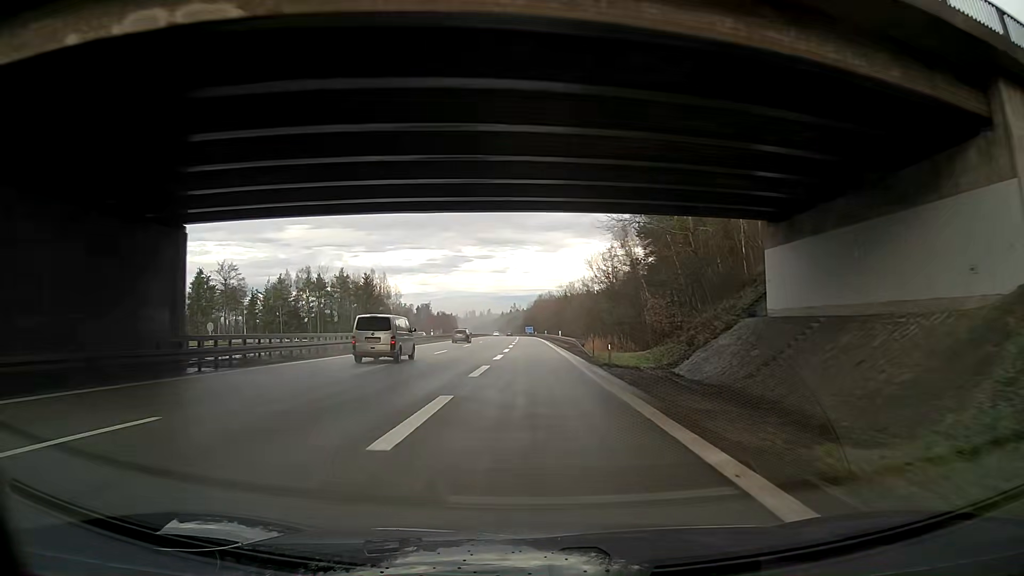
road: motorway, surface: asphalt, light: Day
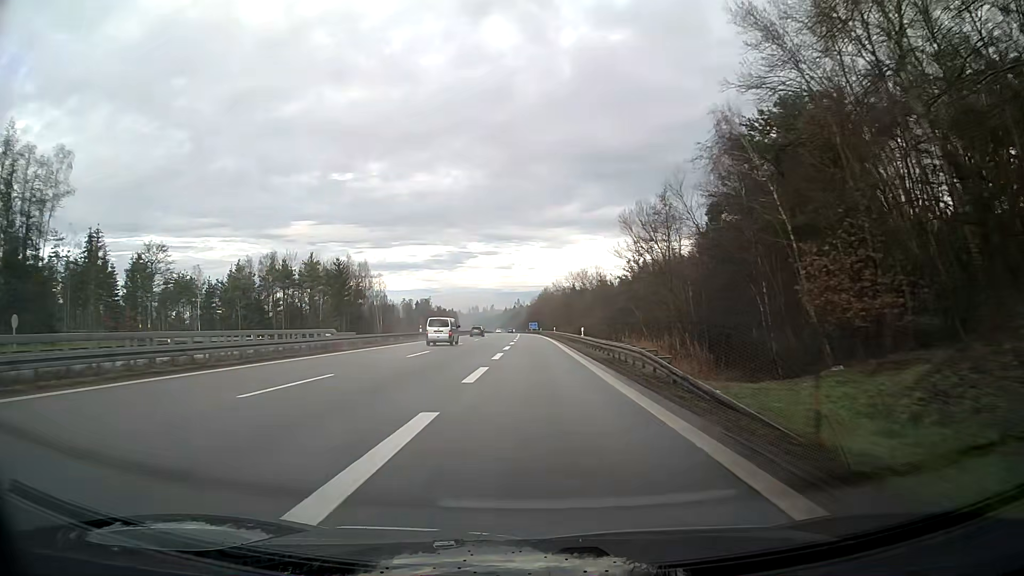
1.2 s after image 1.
(0.0, +27.7) m; -1°
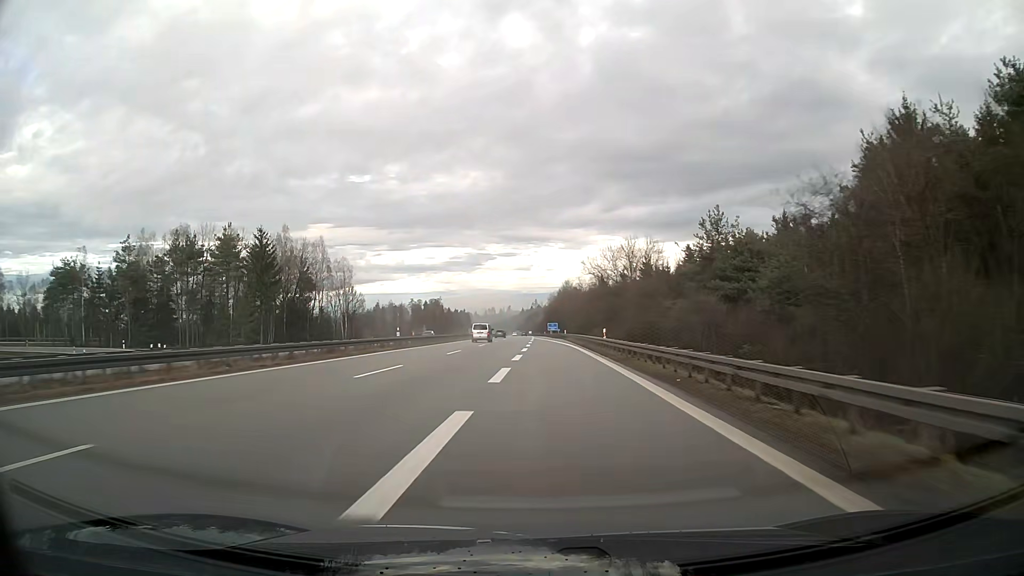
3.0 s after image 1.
(-0.6, +48.6) m; -2°
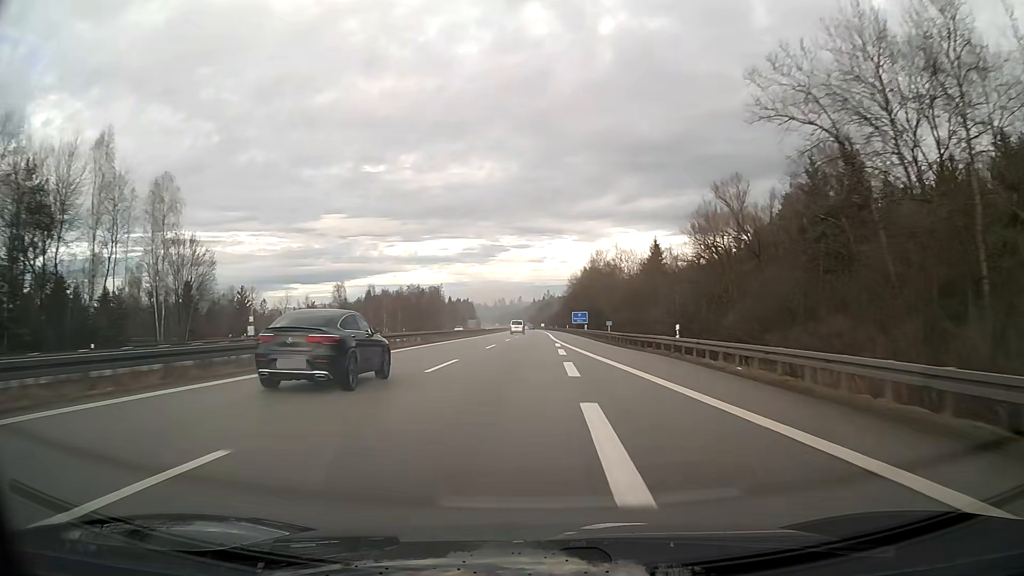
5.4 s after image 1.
(-0.8, +72.2) m; -1°
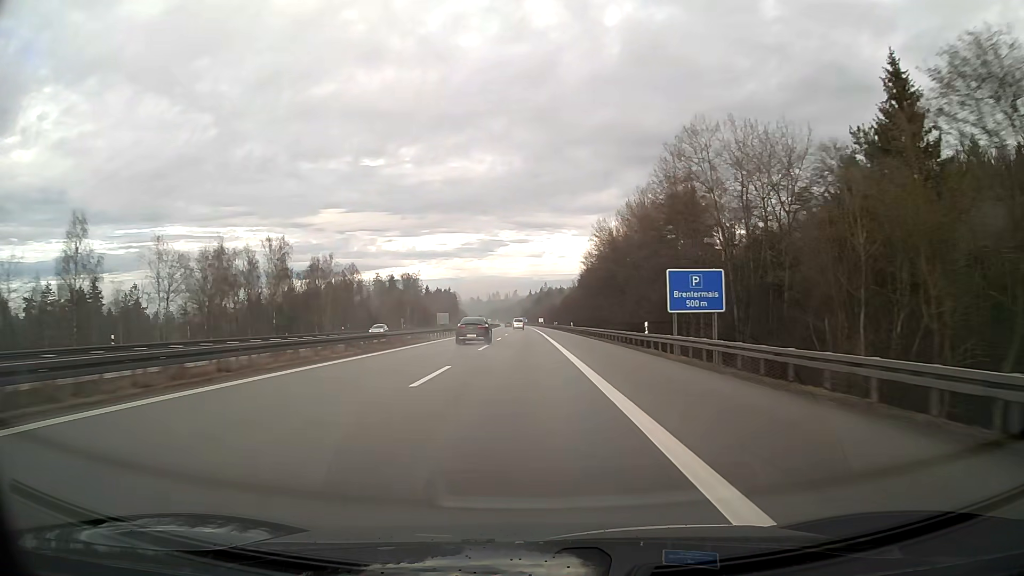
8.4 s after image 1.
(+0.5, +94.8) m; 0°
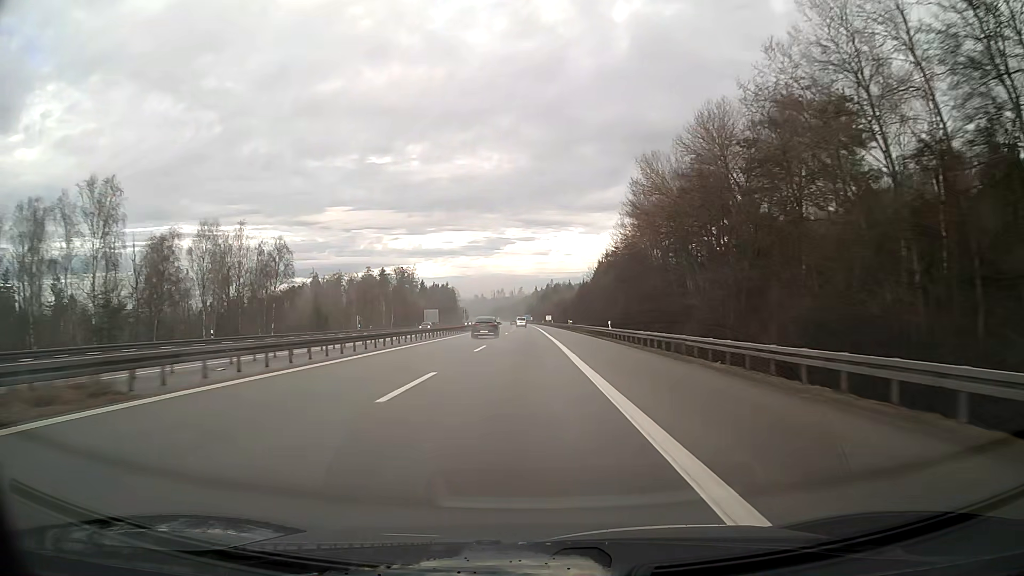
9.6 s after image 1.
(-0.2, +39.0) m; -1°
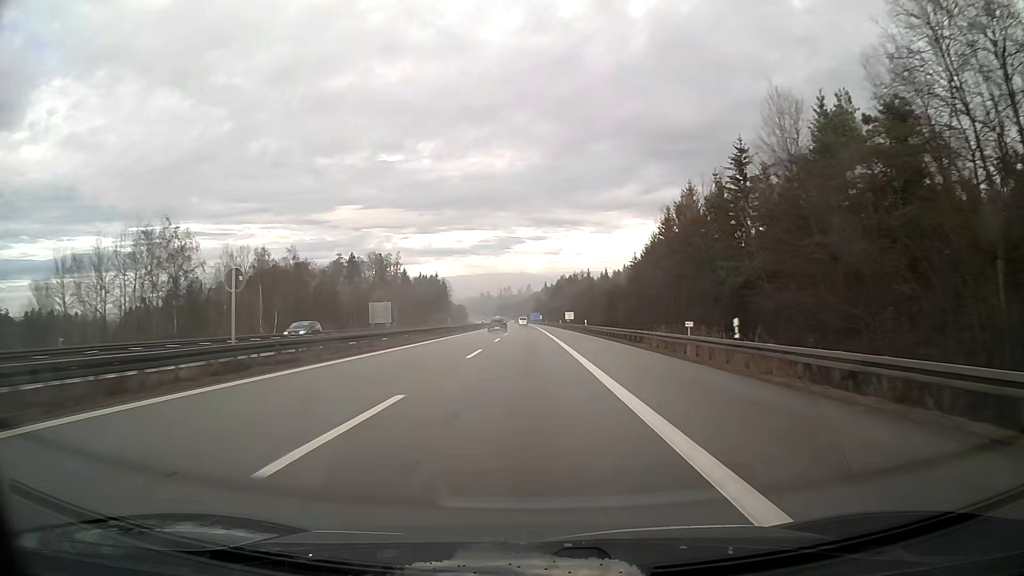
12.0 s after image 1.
(-0.5, +77.6) m; -1°
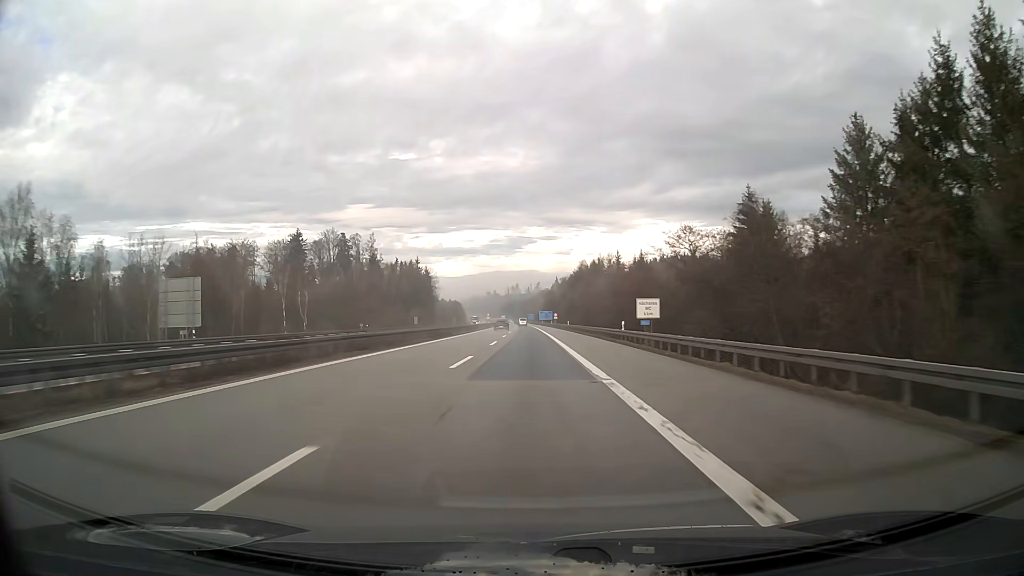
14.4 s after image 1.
(-0.5, +77.1) m; -1°
